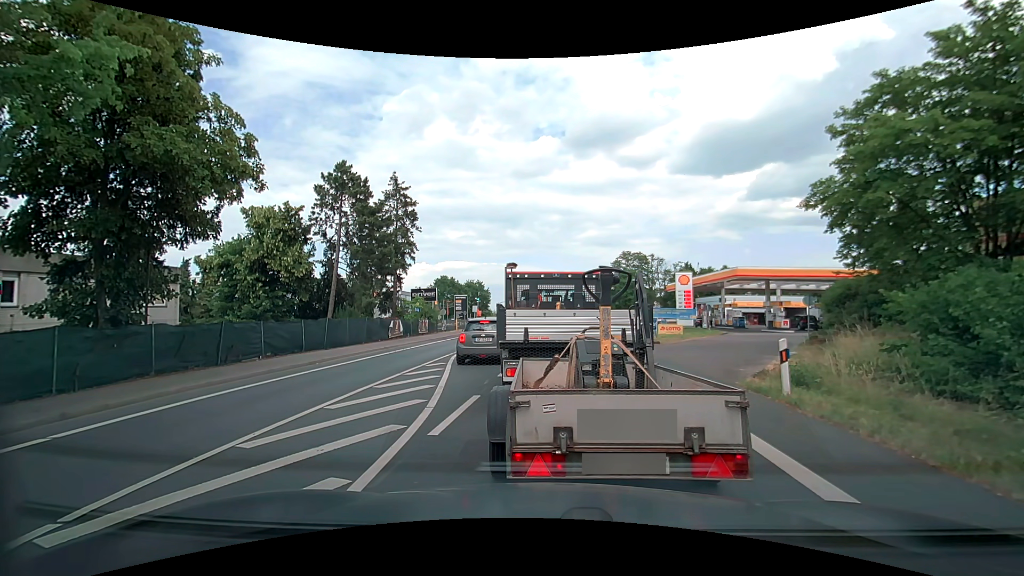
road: secondary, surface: asphalt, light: Day
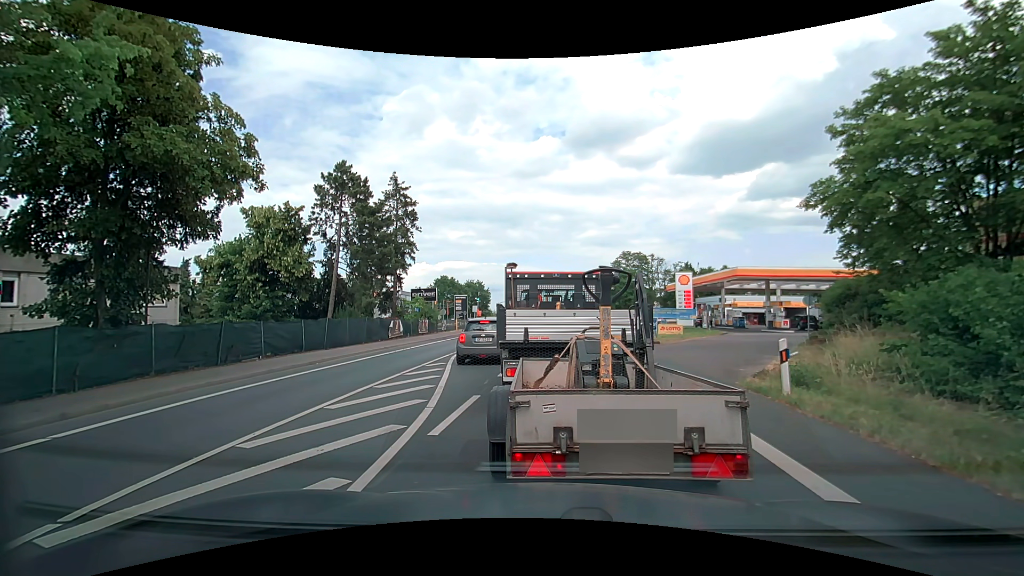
(0.0, 0.0) m; 0°
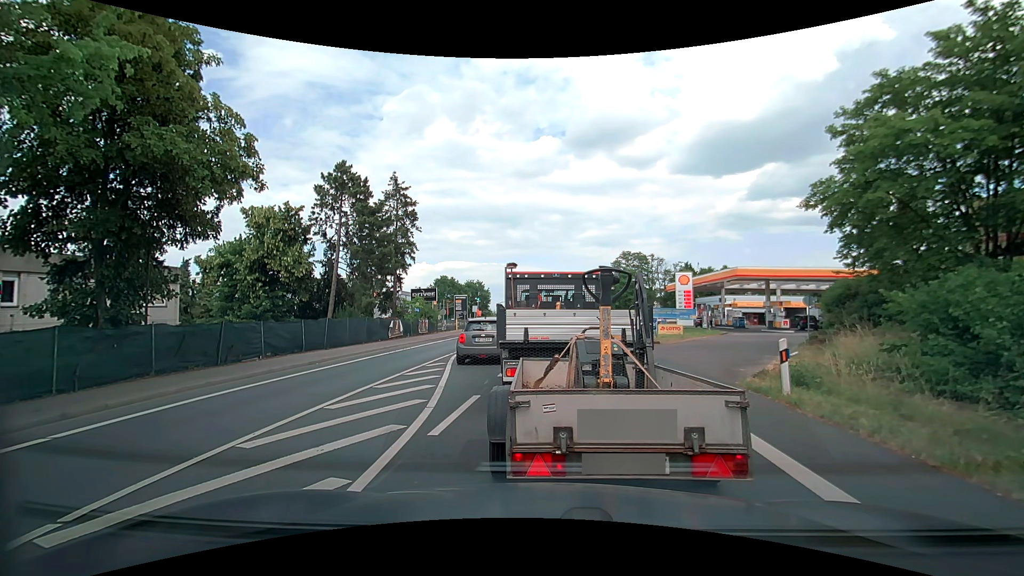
(0.0, 0.0) m; 0°
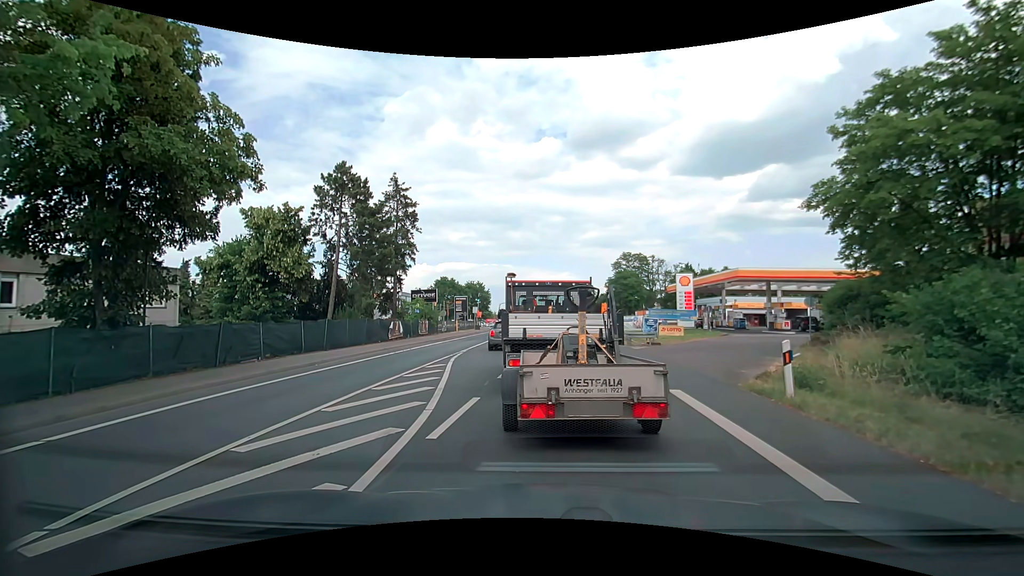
(0.0, +0.1) m; 0°
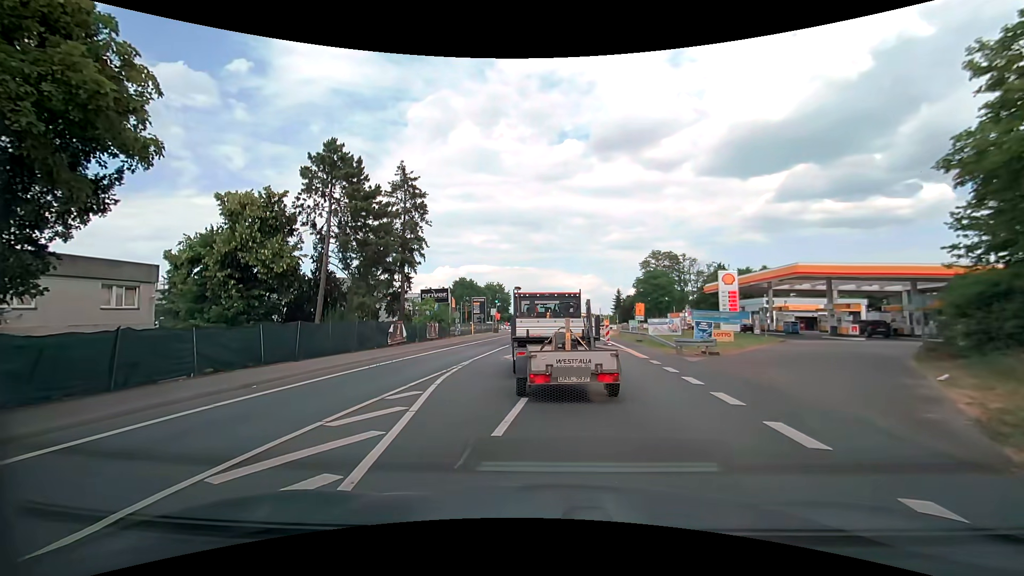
(0.0, +6.1) m; -1°
(-1, +10) (-1, +20) (-1, +30) (-1, +40) (-1, +50) (-1, +60) (-1, +70) (0, +80) (0, +90) (0, +100) m
